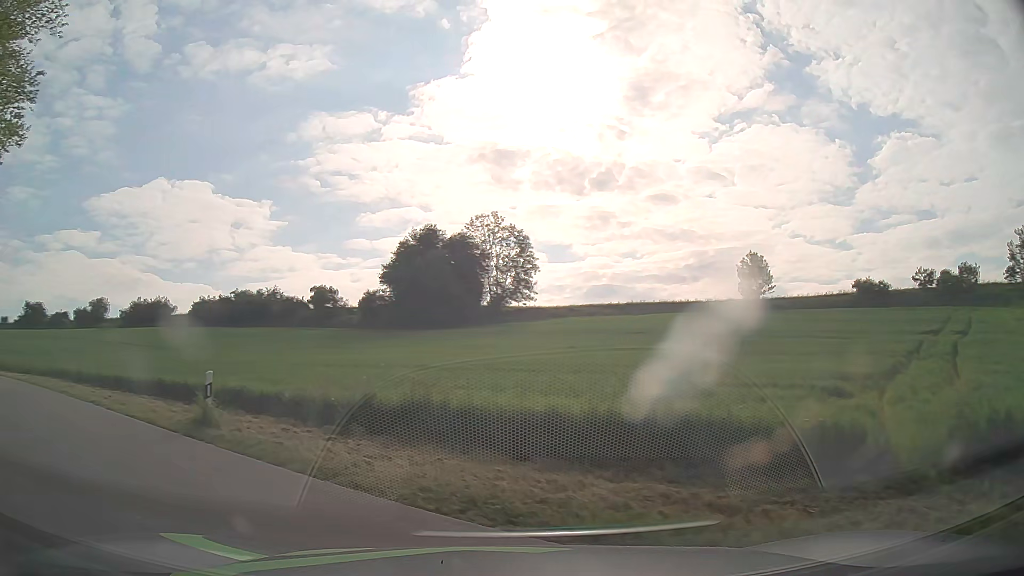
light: Day
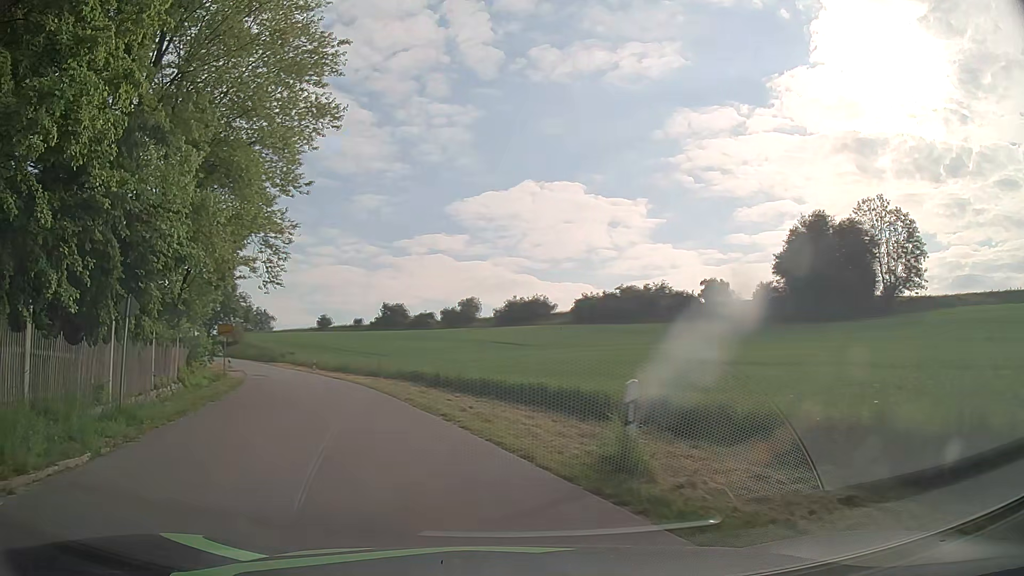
(-1.5, +4.9) m; -32°
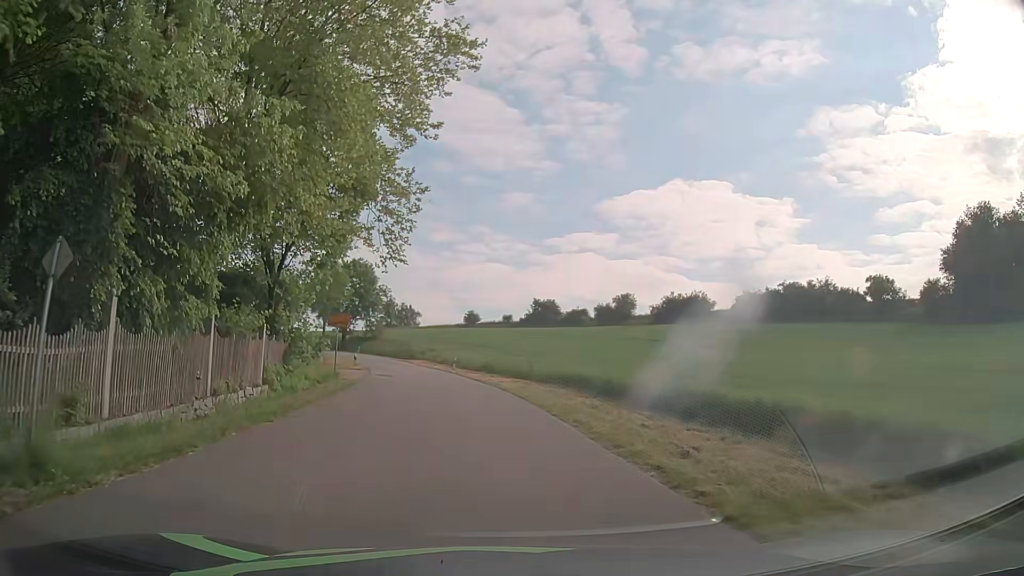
(-1.1, +7.3) m; -13°
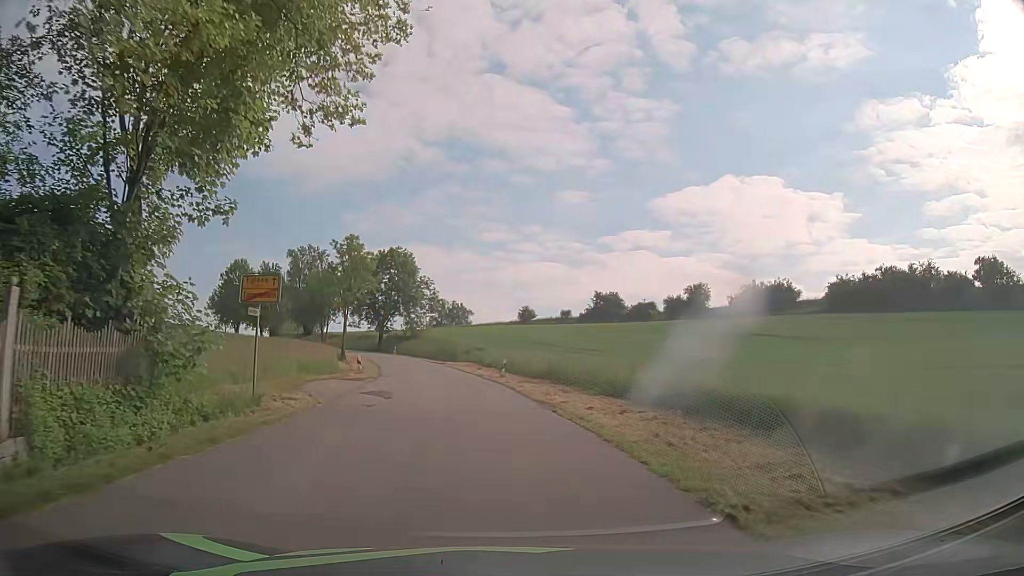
(-0.7, +15.9) m; -5°
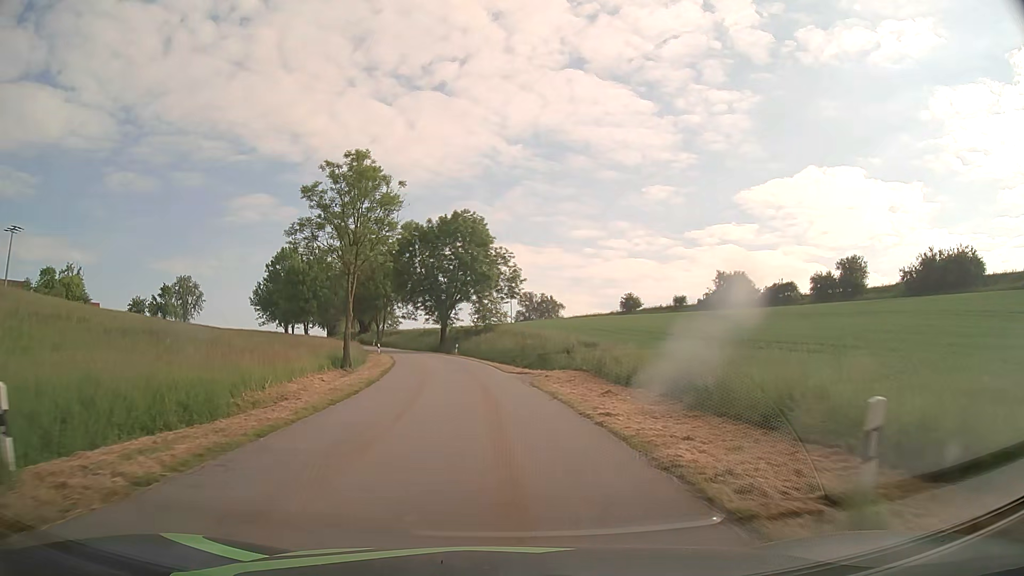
(-1.9, +29.7) m; -7°
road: tertiary
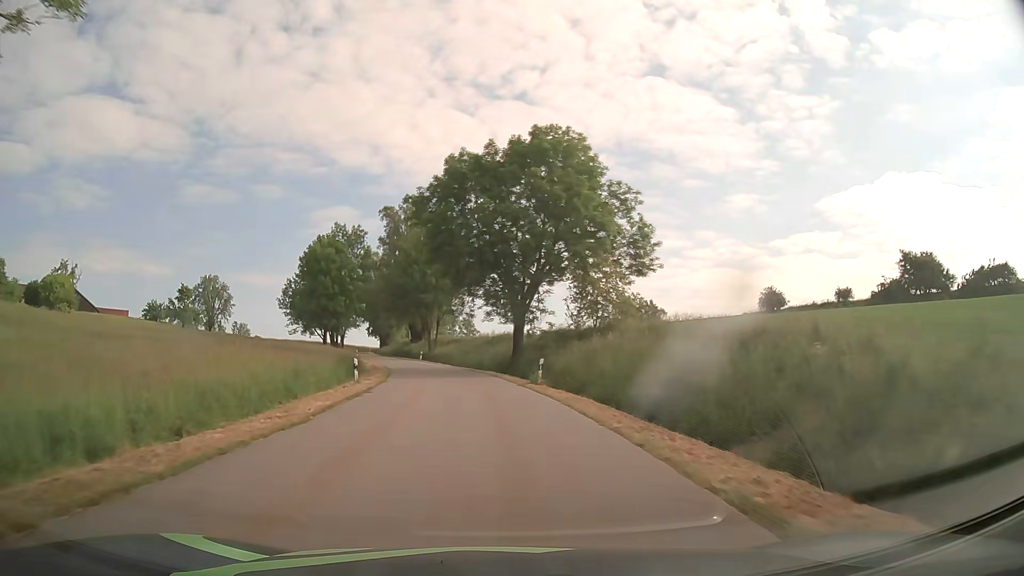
(-2.3, +35.8) m; -7°
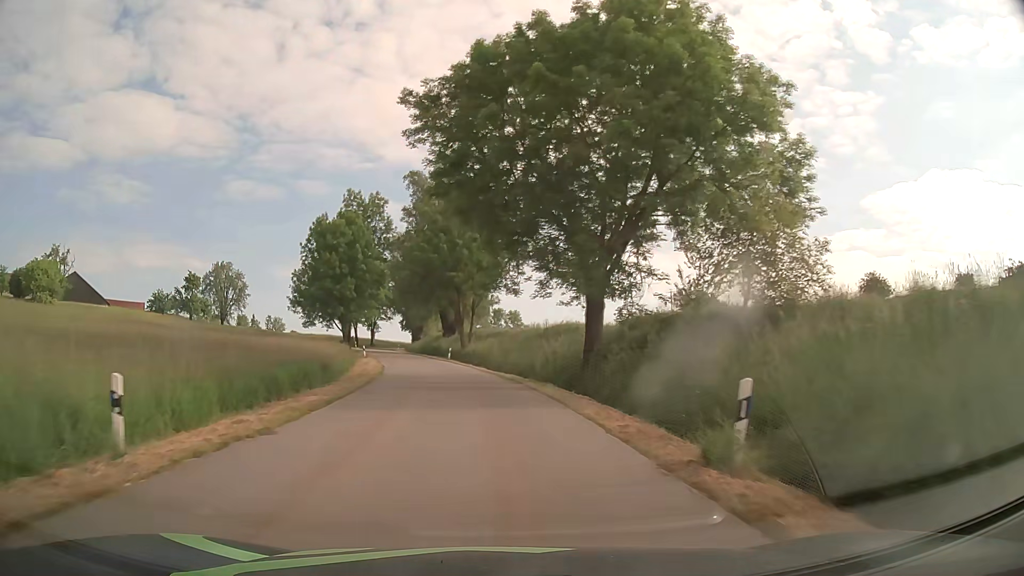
(-0.6, +19.0) m; -4°
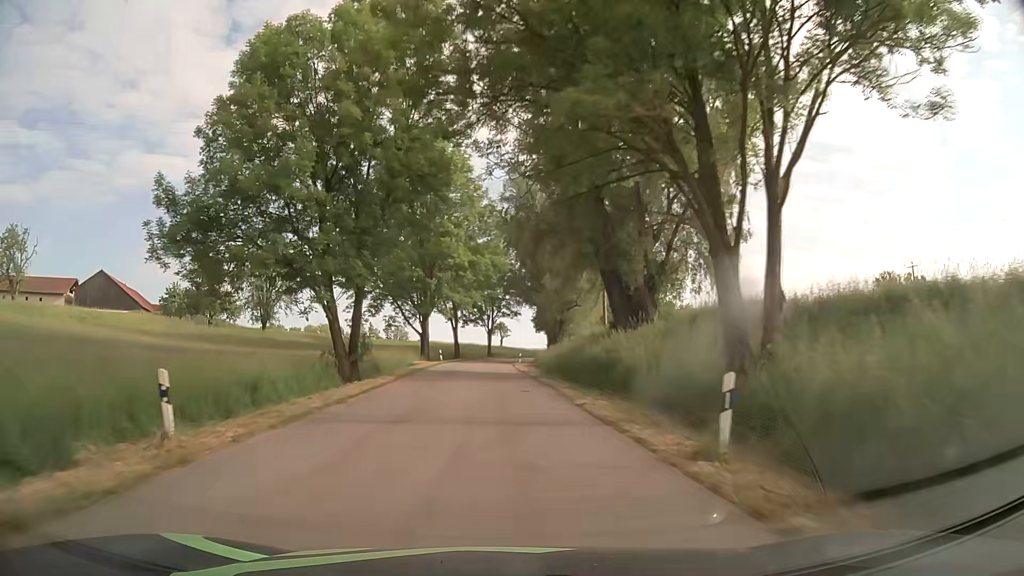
(-5.2, +49.4) m; -12°
(0, +10) (0, +20) (-1, +30) (-1, +40) (-1, +50) (-1, +60) (-1, +70) (0, +80) (+1, +90) (+4, +100) m
